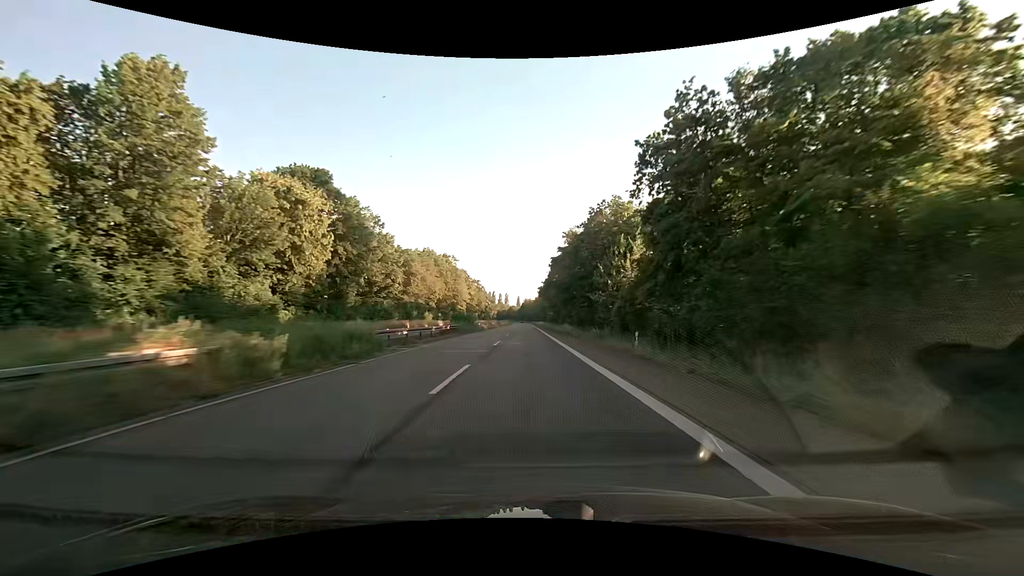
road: trunk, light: Day
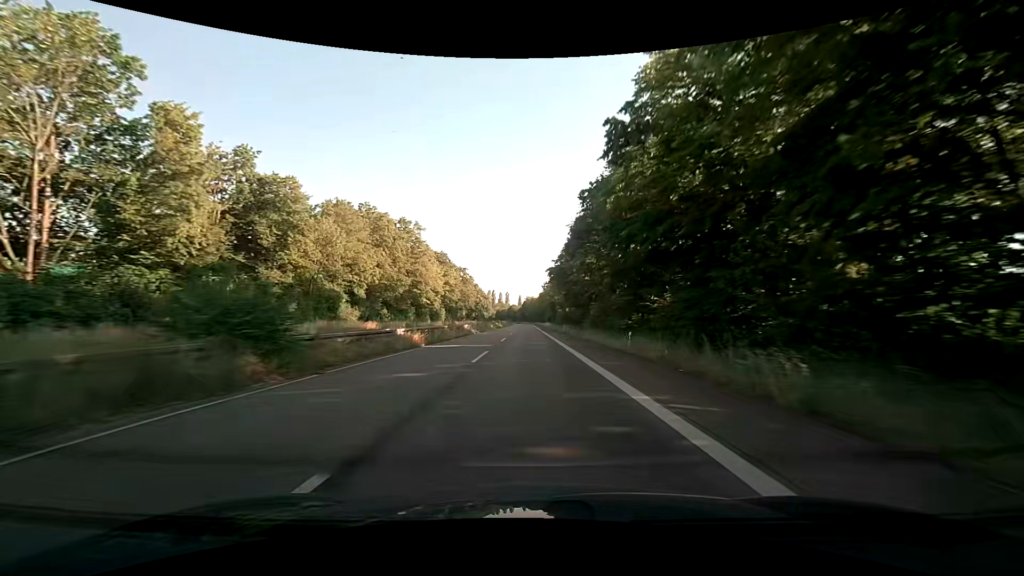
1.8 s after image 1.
(-0.1, +46.8) m; 0°
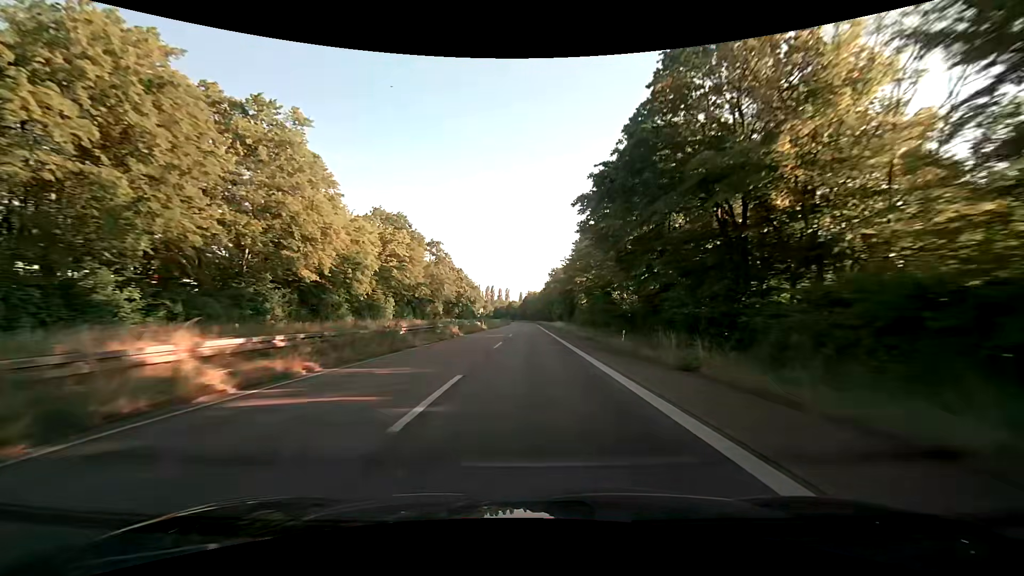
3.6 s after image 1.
(-0.2, +46.4) m; -1°
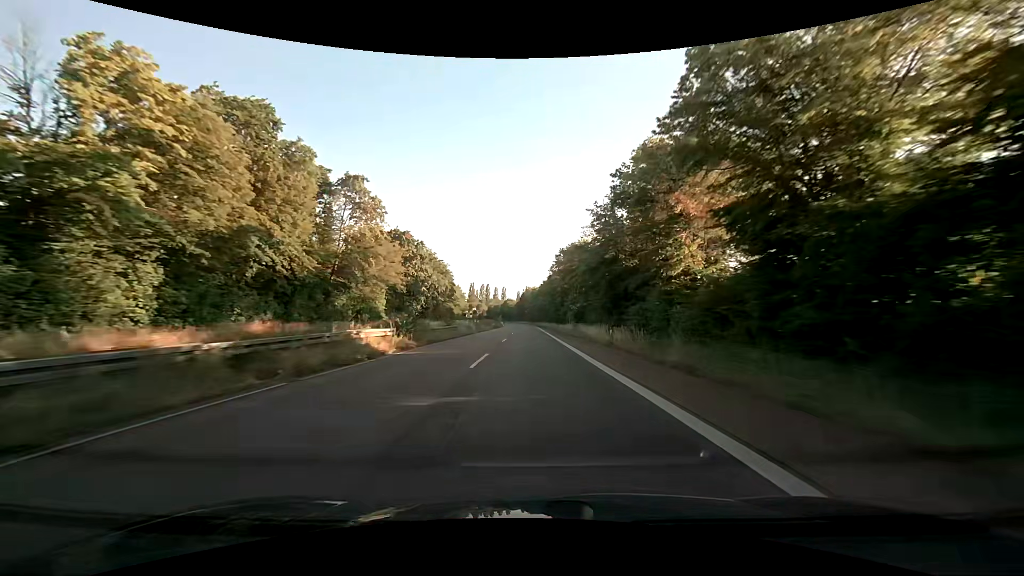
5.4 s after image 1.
(+0.4, +46.0) m; 0°
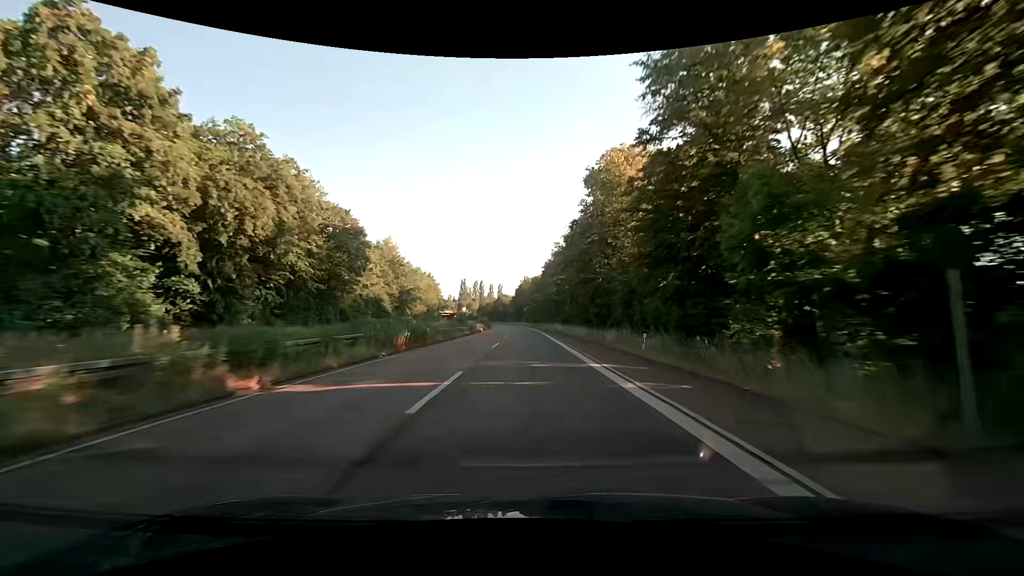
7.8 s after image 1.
(+0.2, +60.8) m; 0°
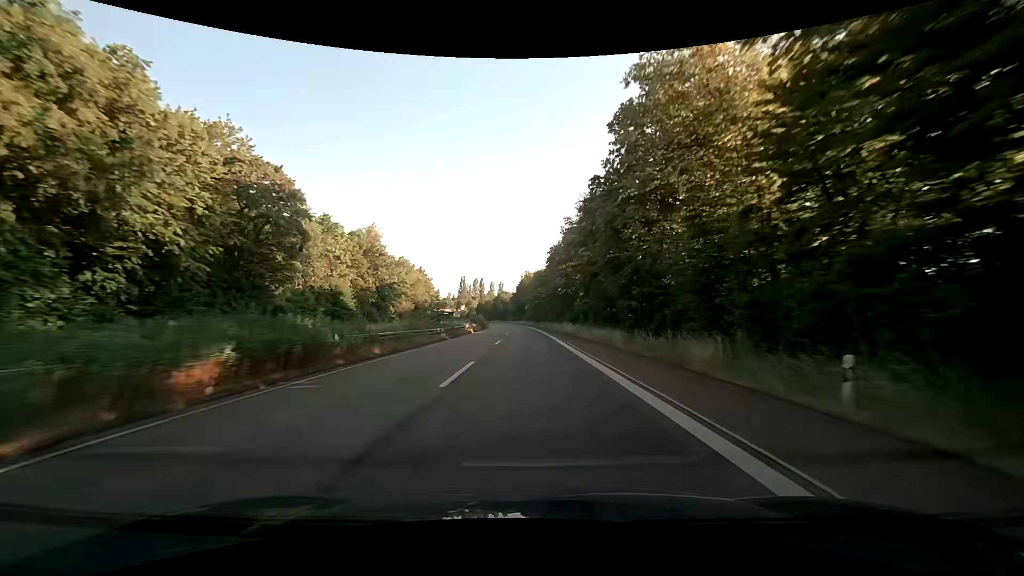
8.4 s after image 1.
(-0.1, +15.1) m; -1°
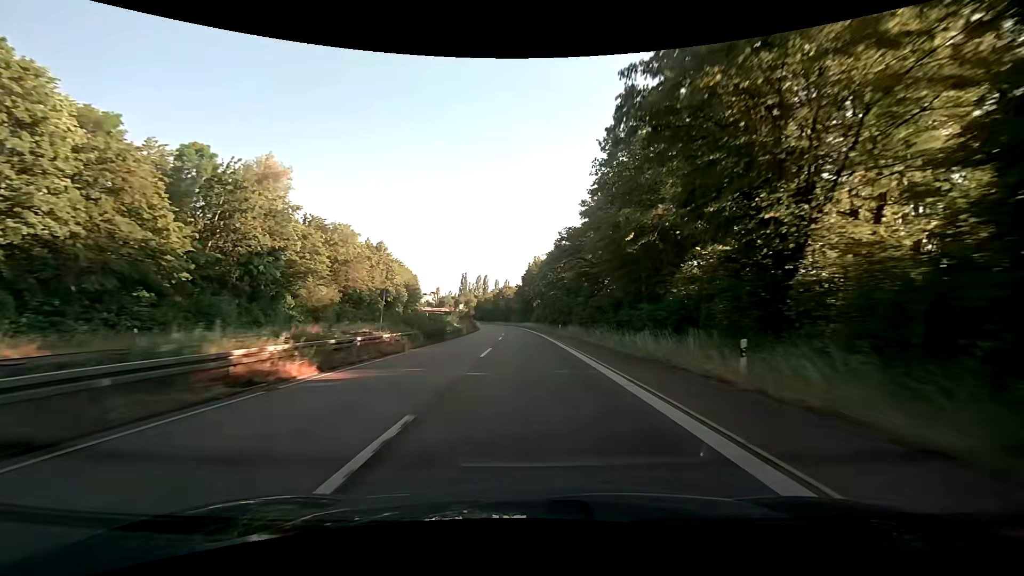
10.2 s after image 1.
(-0.2, +45.1) m; 0°
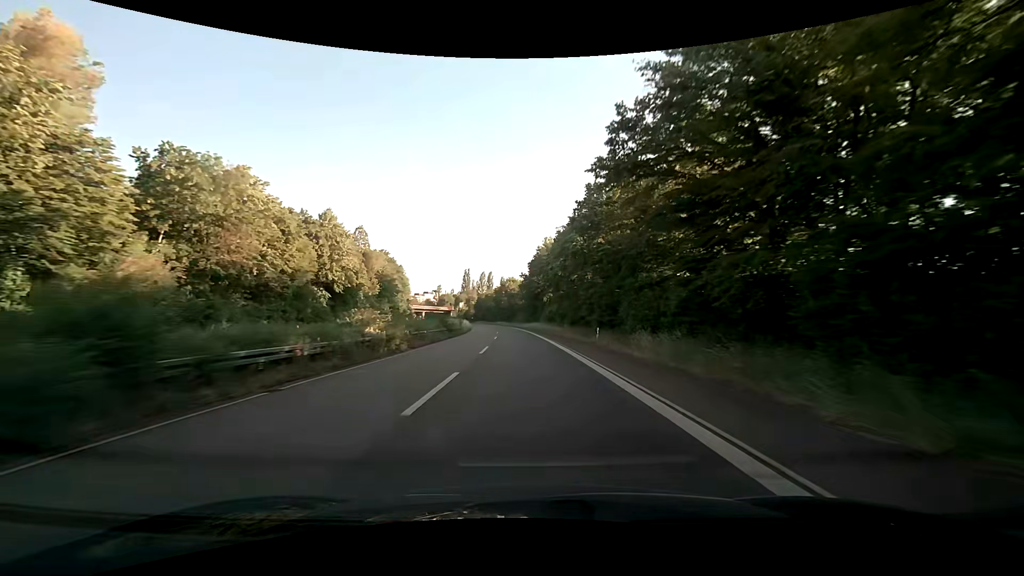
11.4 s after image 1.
(-0.5, +29.9) m; -1°
(0, +10) (0, +20) (0, +30) (-1, +40) (-1, +50) (-2, +60) (-2, +70) (-3, +80) (-4, +90) (-5, +100) m
